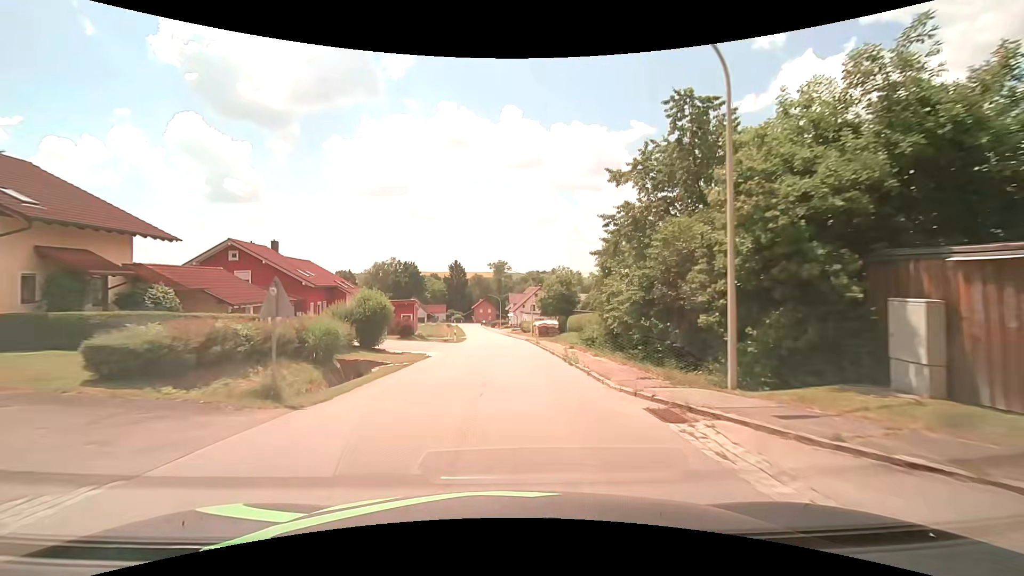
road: tertiary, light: Day
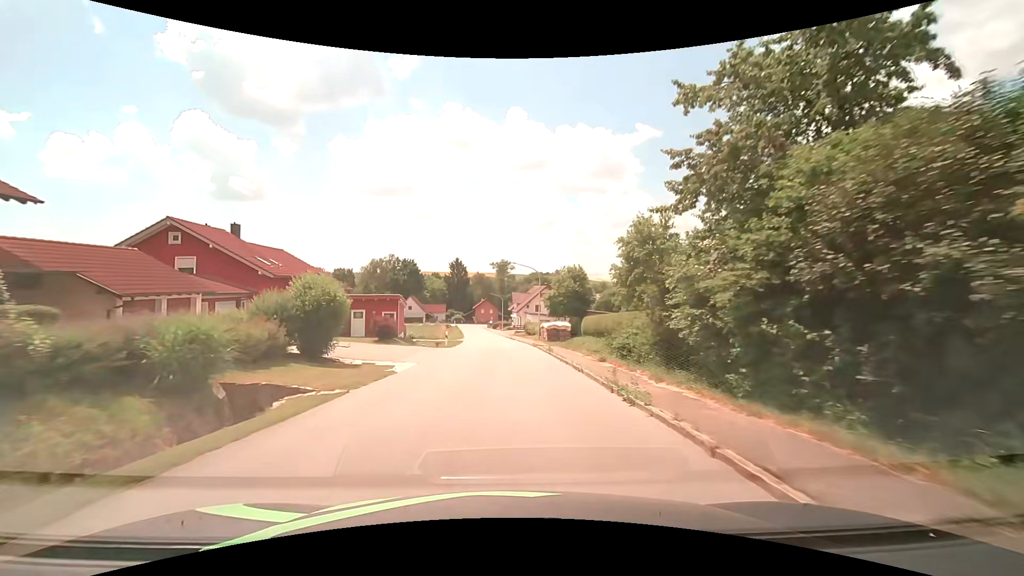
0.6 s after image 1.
(0.0, +7.8) m; 0°
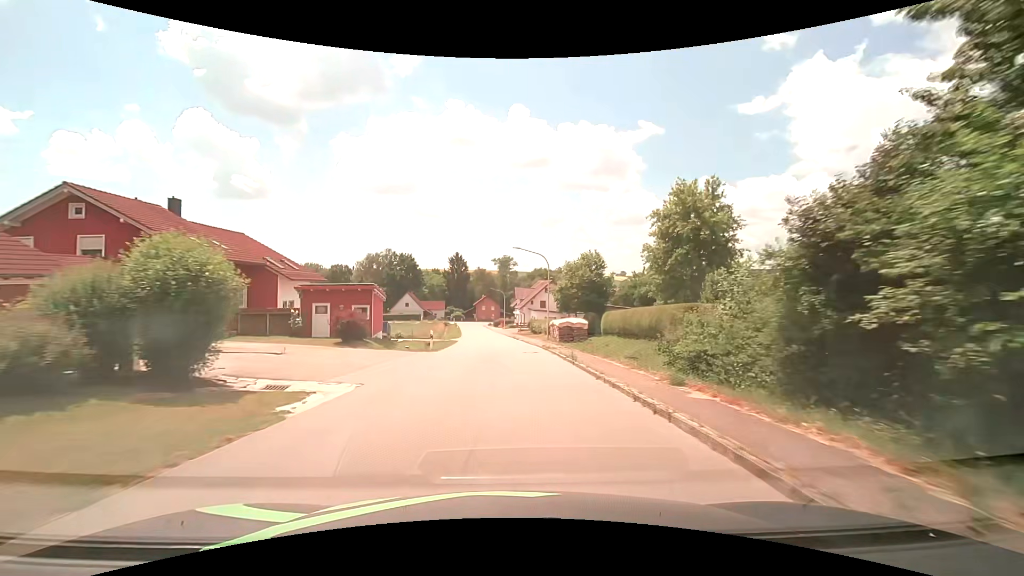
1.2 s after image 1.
(0.0, +7.8) m; 0°
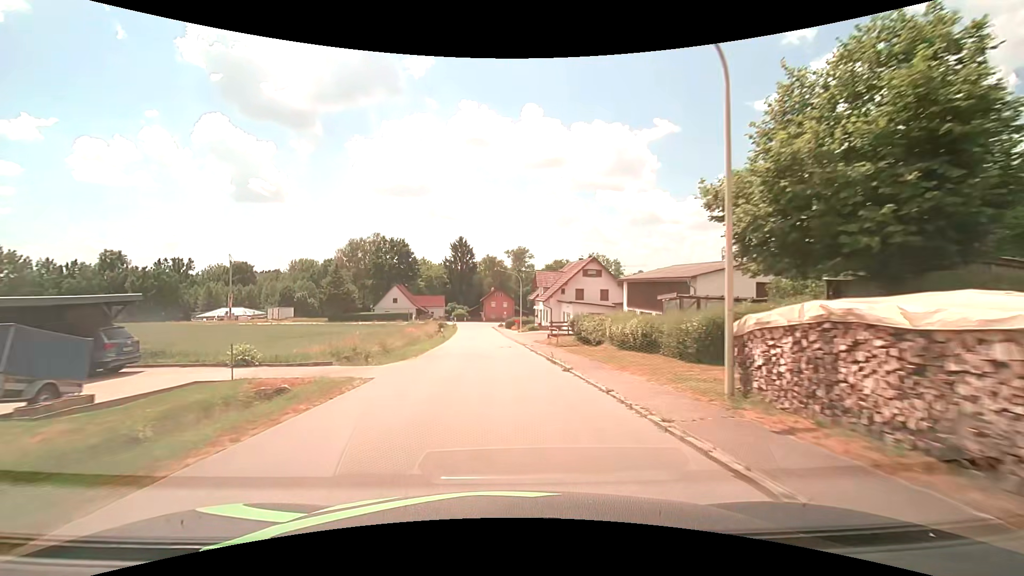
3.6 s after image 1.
(-0.3, +31.4) m; -2°
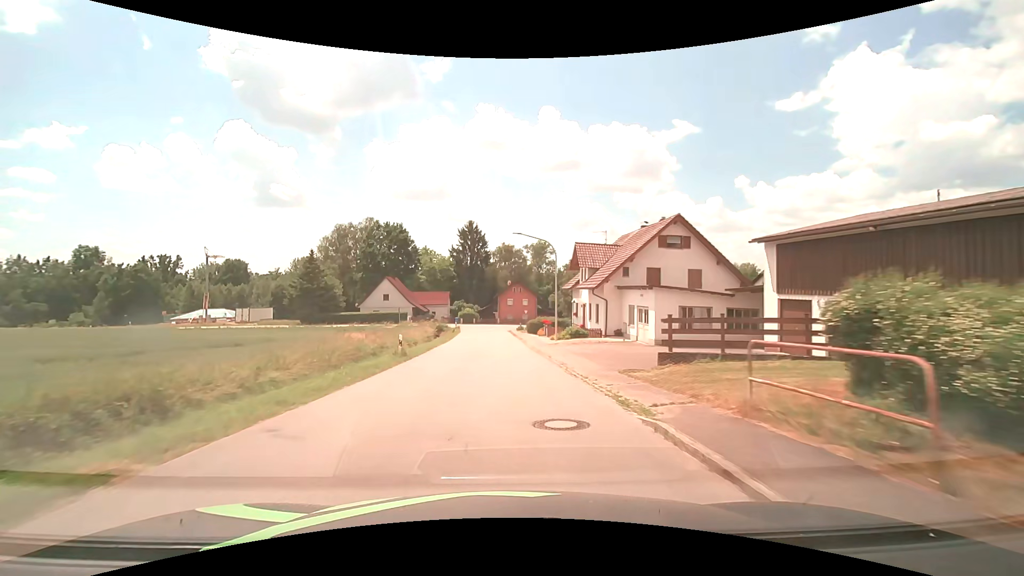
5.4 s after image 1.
(-0.4, +23.6) m; -2°
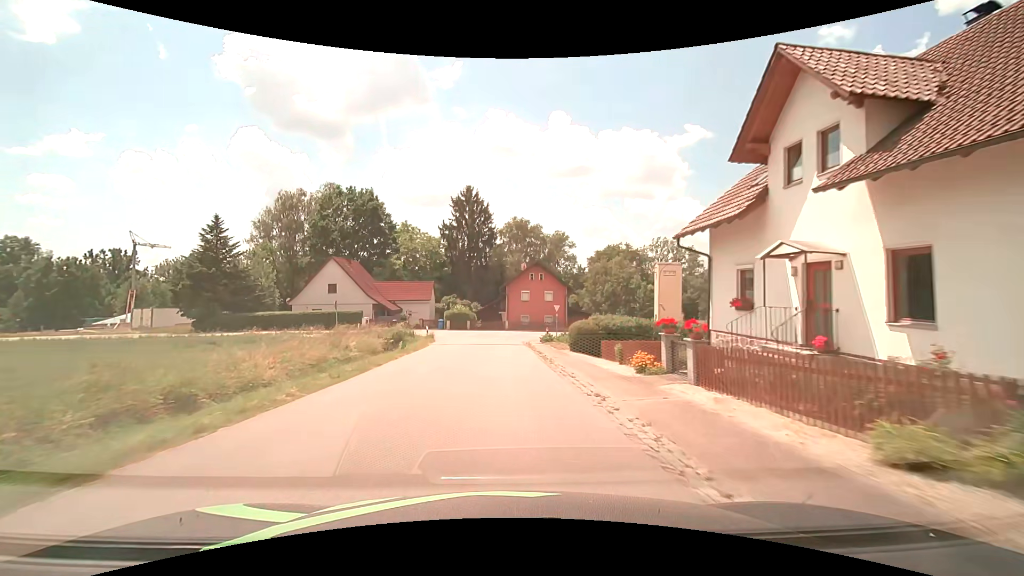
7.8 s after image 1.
(-0.4, +30.9) m; -1°
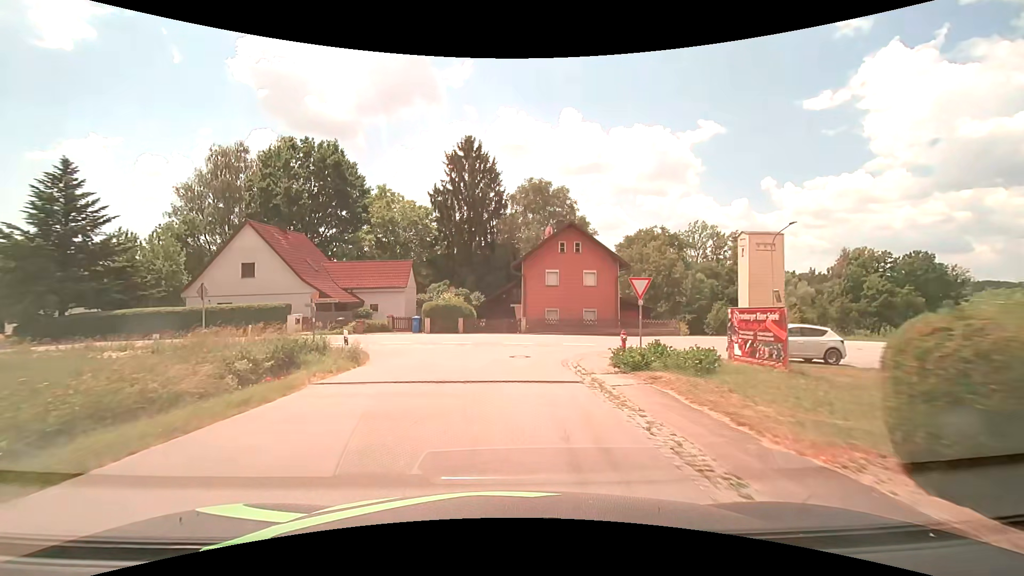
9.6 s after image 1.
(-0.2, +20.1) m; -1°
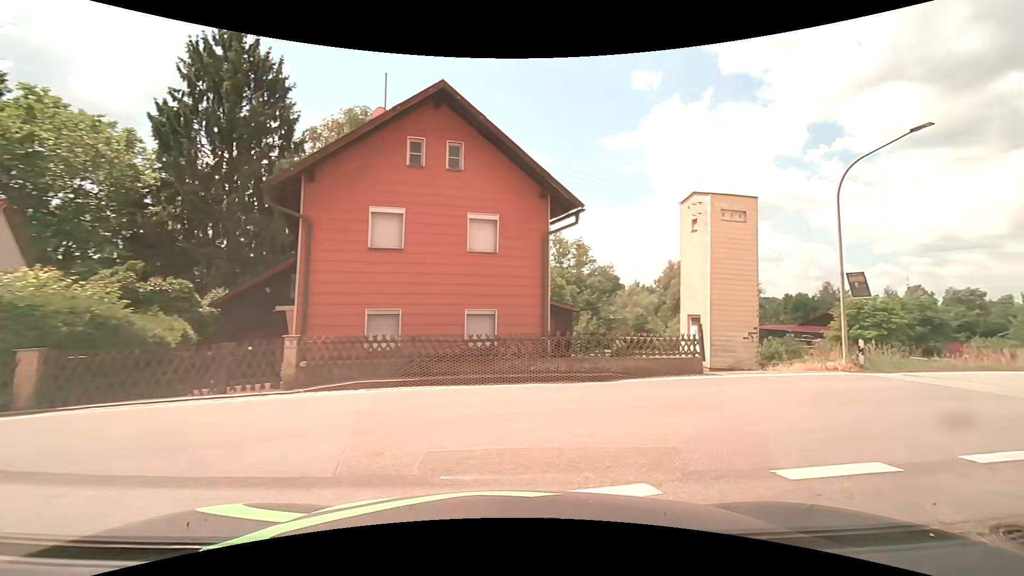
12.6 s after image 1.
(+1.0, +20.7) m; +19°
